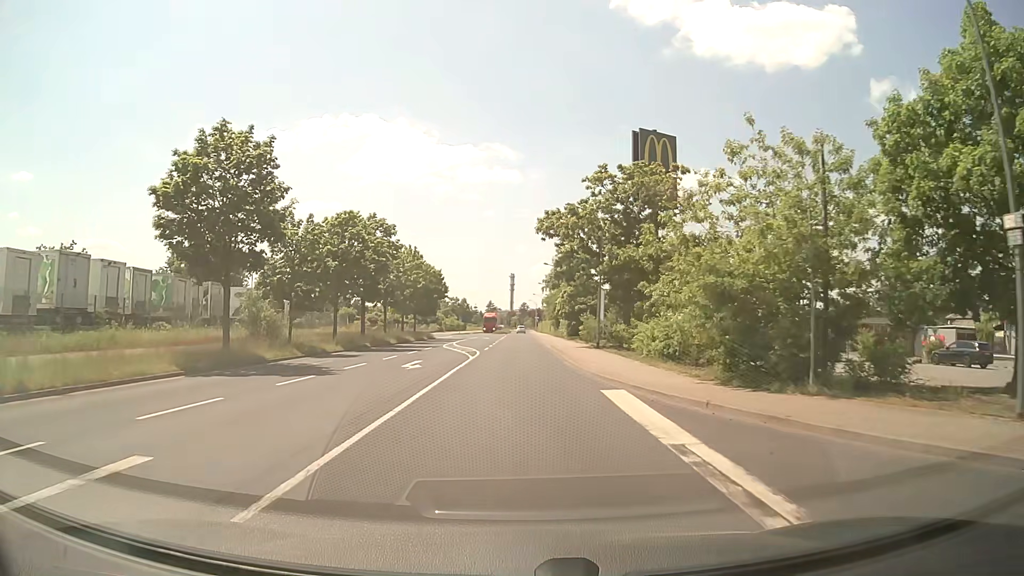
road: tertiary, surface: asphalt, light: Day
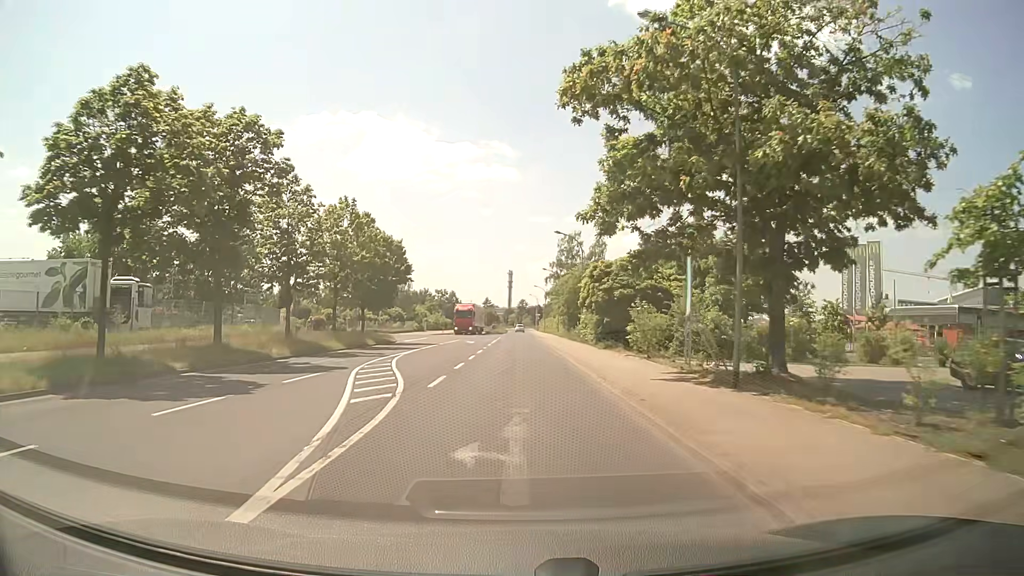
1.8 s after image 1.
(0.0, +23.7) m; 0°
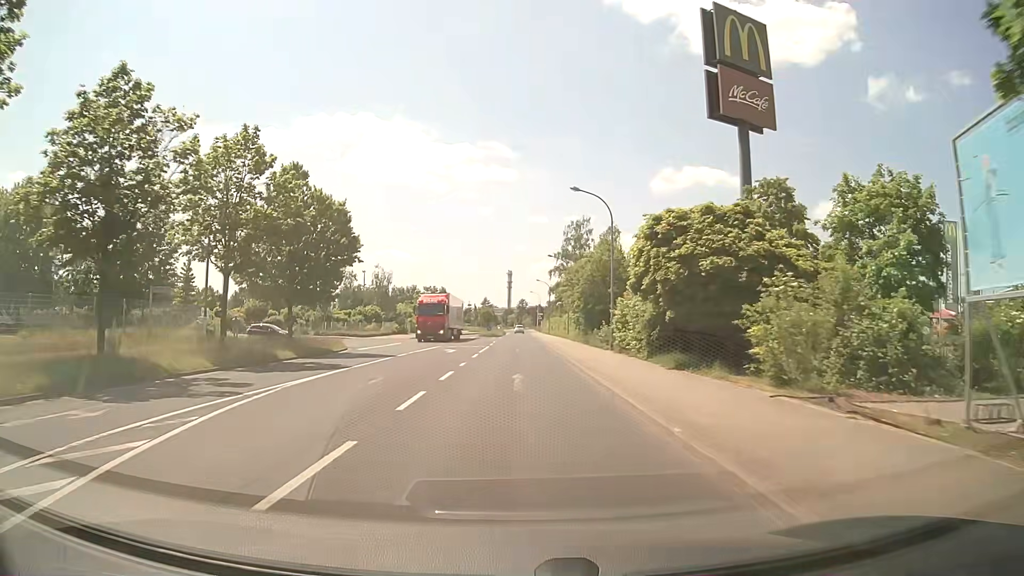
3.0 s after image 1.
(0.0, +15.8) m; 0°
(0, +10) (0, +20) (0, +30) (0, +40) (0, +50) (0, +60) (0, +70) (0, +80) (0, +90) (0, +100) m
